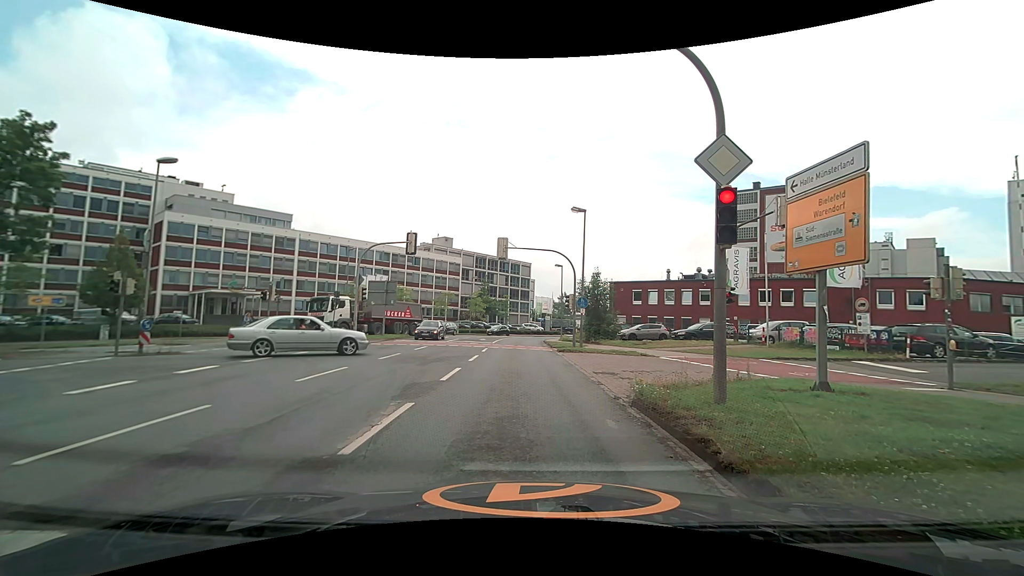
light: Day
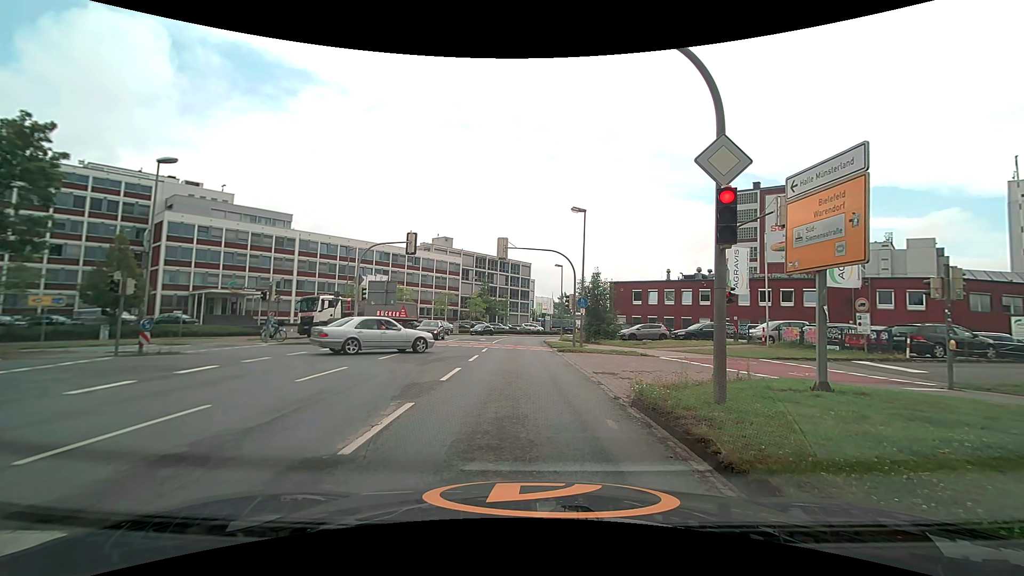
(0.0, 0.0) m; 0°
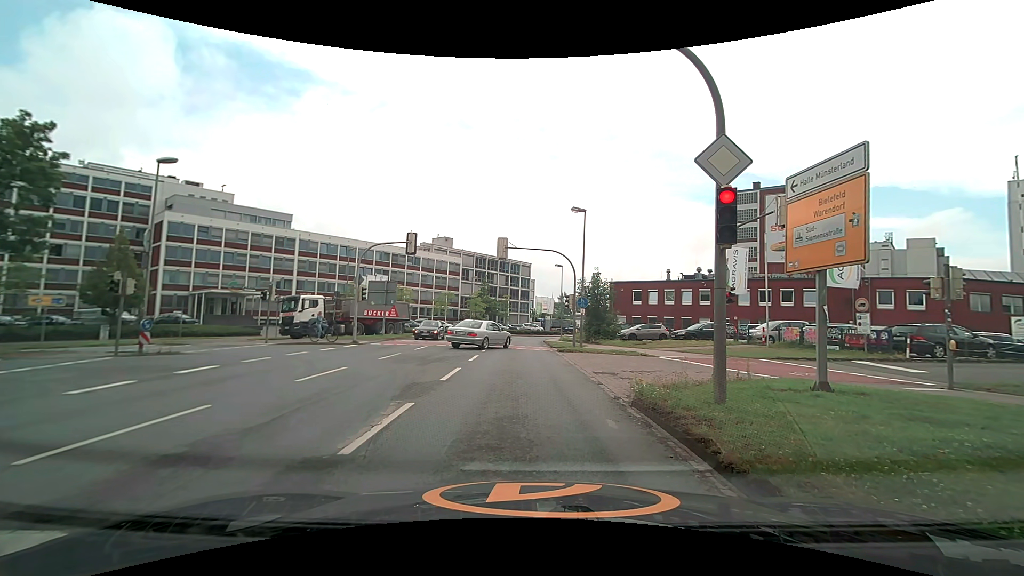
(0.0, 0.0) m; 0°
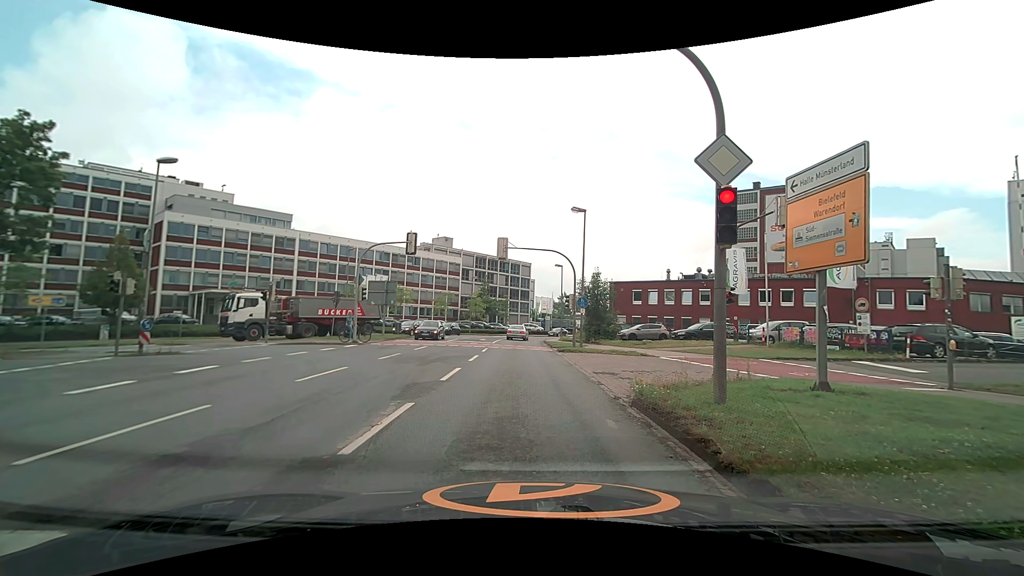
(0.0, 0.0) m; 0°
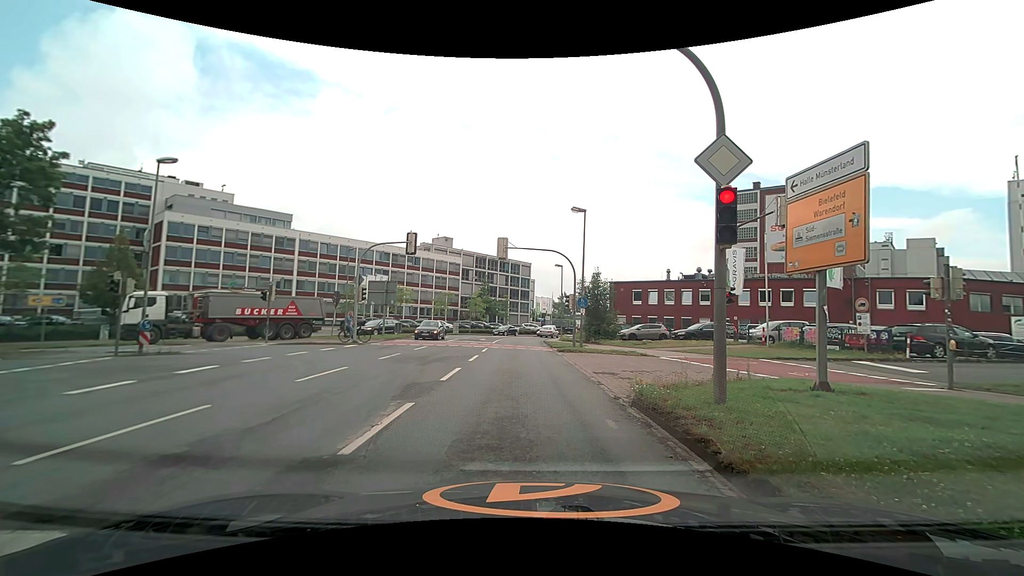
(0.0, 0.0) m; 0°
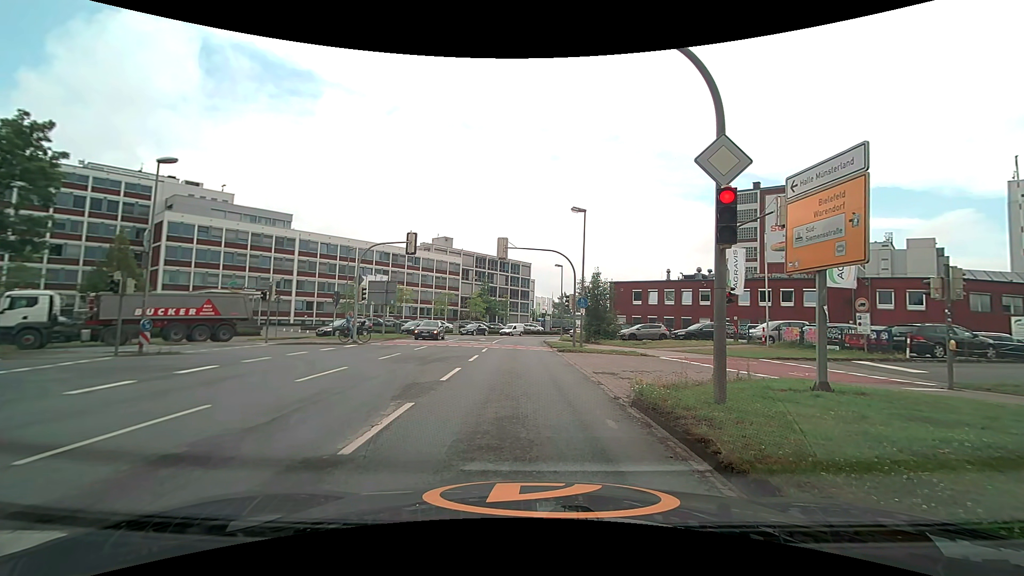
(0.0, 0.0) m; 0°
